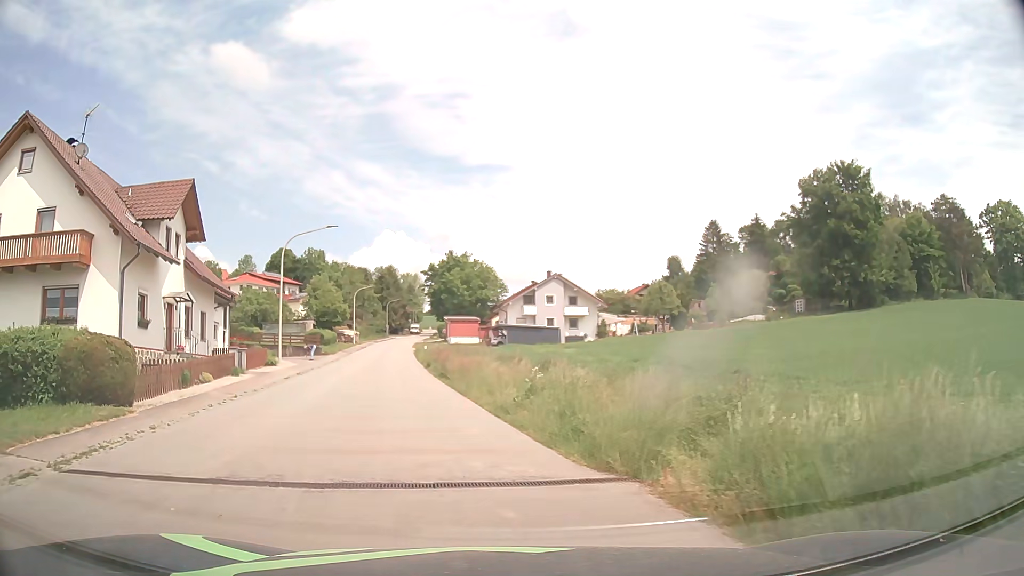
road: tertiary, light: Day
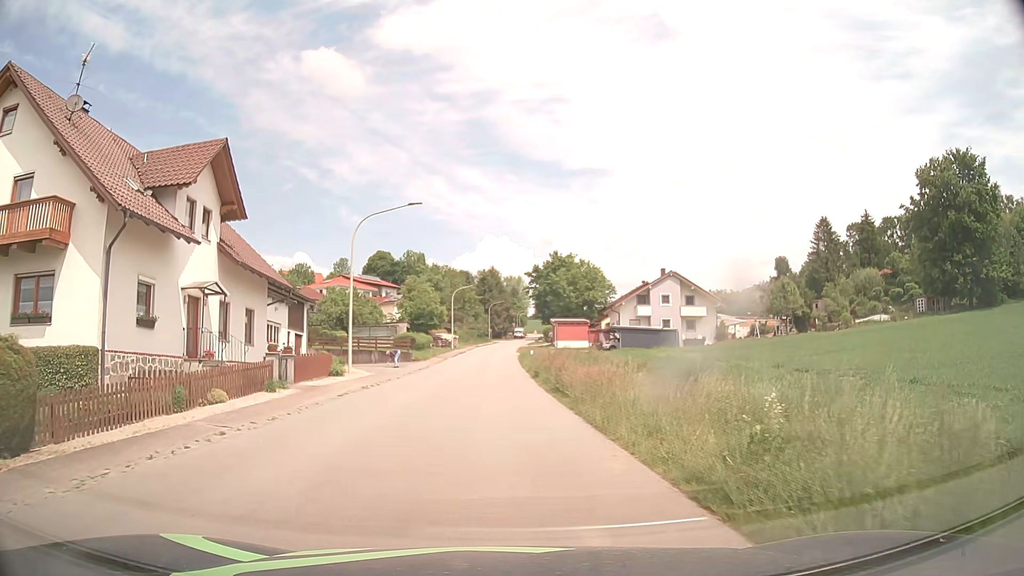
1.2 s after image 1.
(-0.6, +7.4) m; -8°
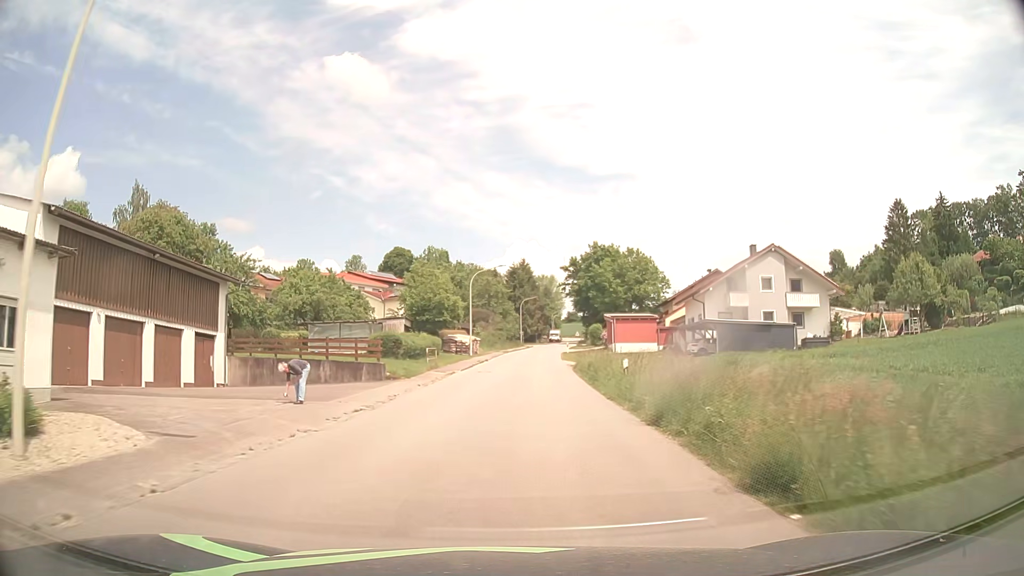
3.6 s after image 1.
(-0.9, +23.0) m; -3°
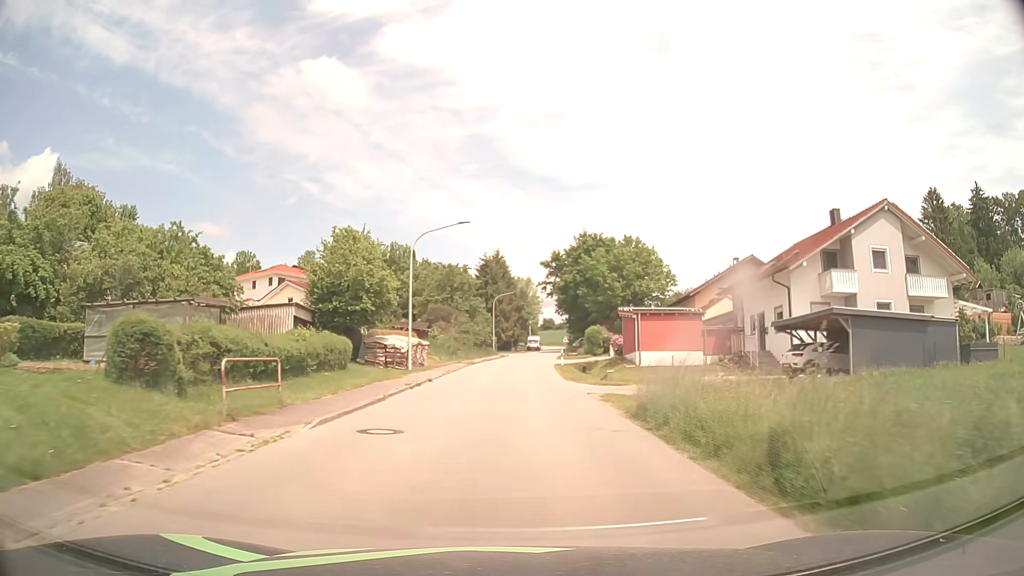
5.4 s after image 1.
(+0.4, +22.2) m; +2°
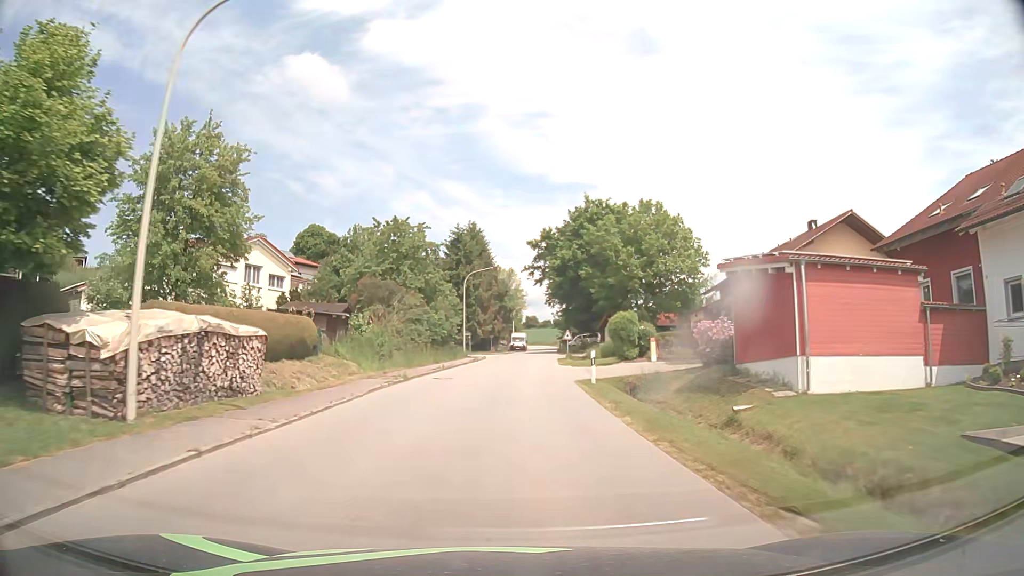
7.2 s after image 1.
(+0.3, +24.3) m; +2°
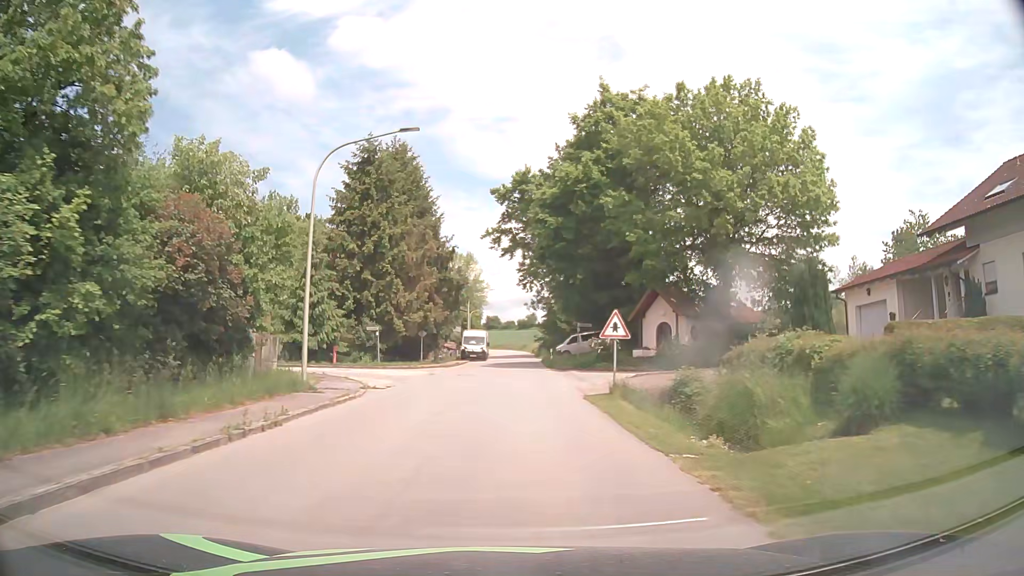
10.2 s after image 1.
(+0.9, +36.9) m; +3°
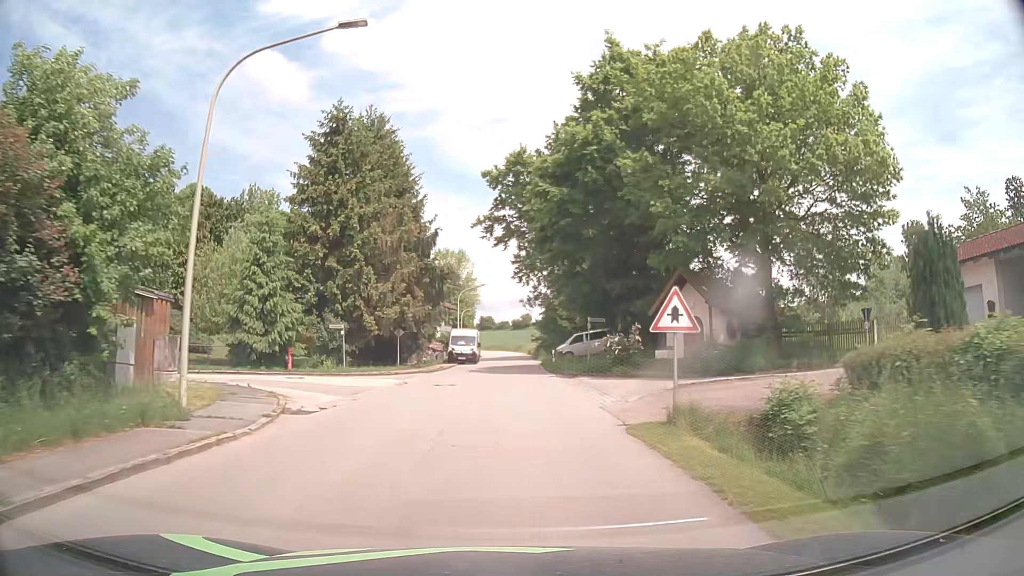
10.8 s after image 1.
(0.0, +7.1) m; 0°
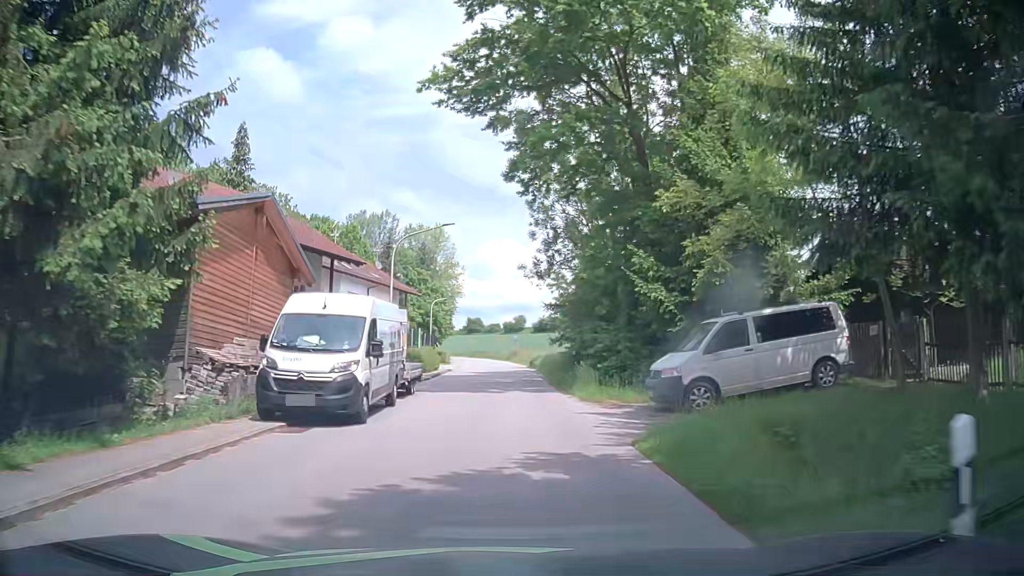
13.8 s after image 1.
(+0.3, +35.6) m; 0°
(0, +10) (0, +20) (0, +30) (0, +40) (+1, +50) (+1, +60) (0, +70) (0, +80) (-1, +90) (-2, +100) m
